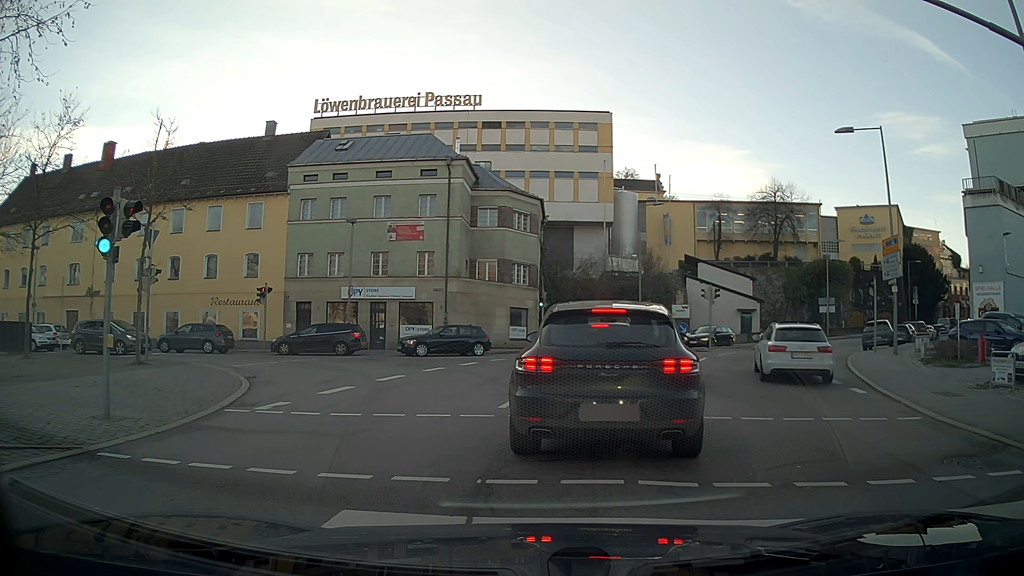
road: residential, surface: asphalt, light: Day
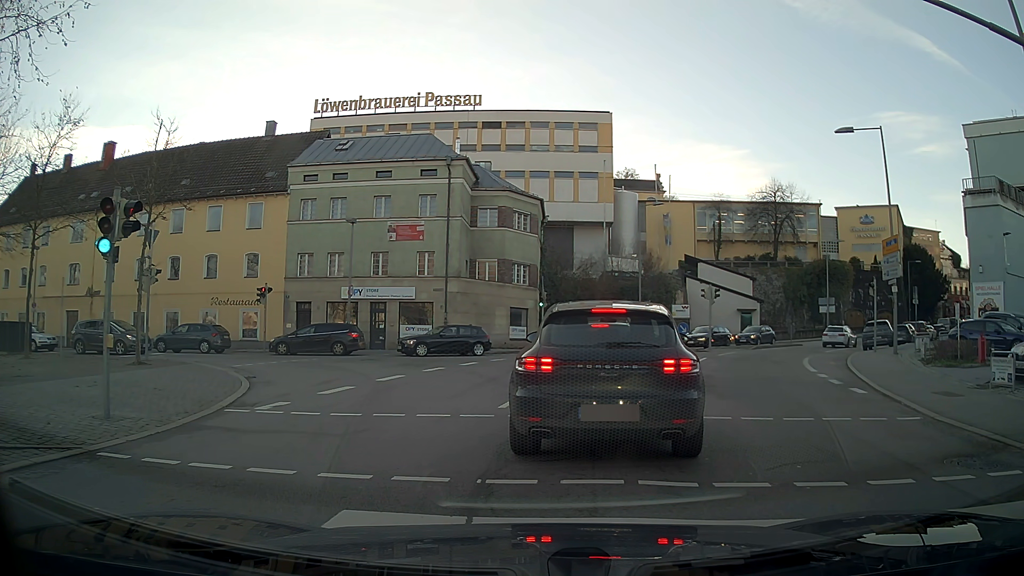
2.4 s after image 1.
(0.0, 0.0) m; 0°
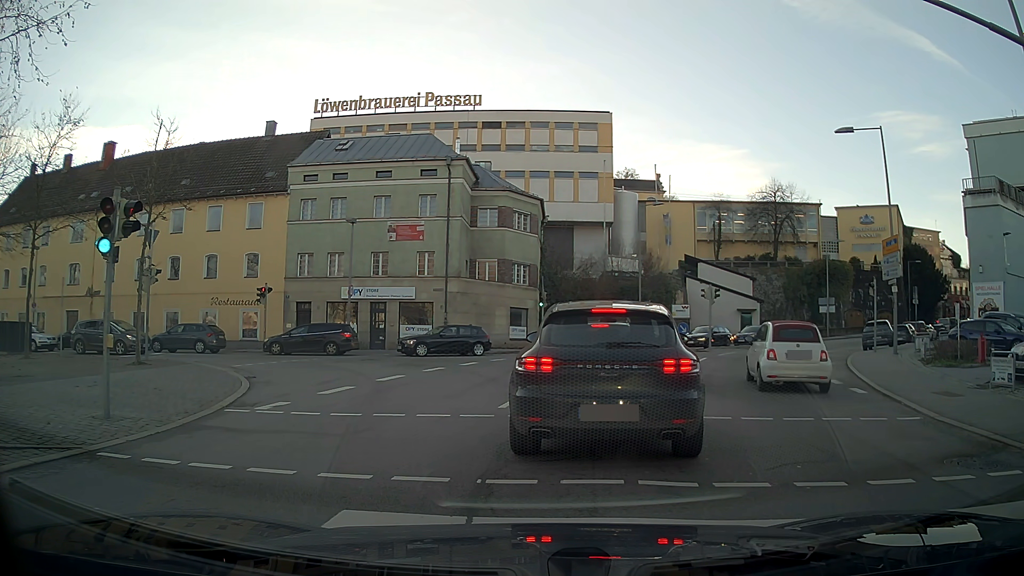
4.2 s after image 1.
(0.0, 0.0) m; 0°
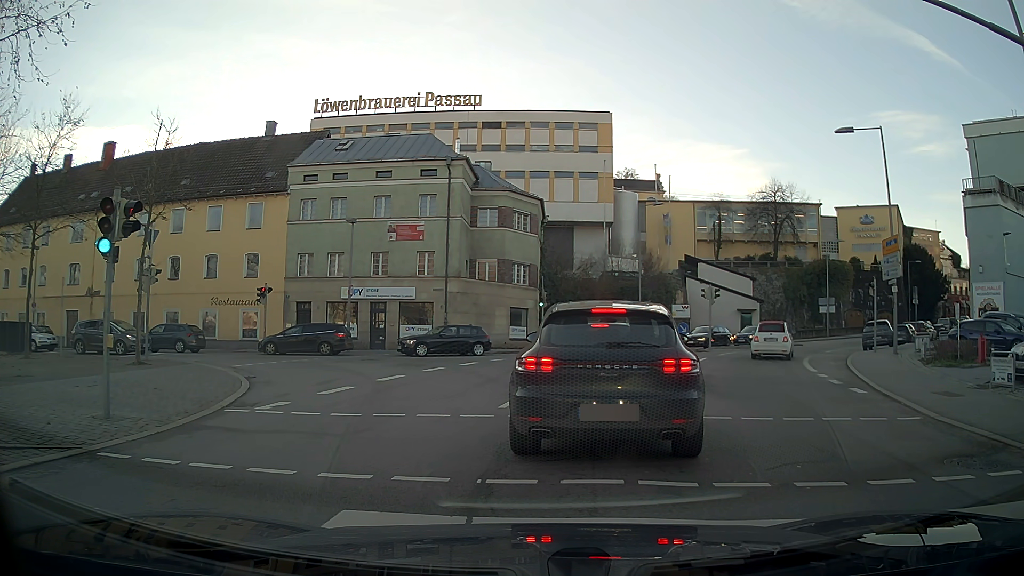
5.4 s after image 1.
(0.0, 0.0) m; 0°
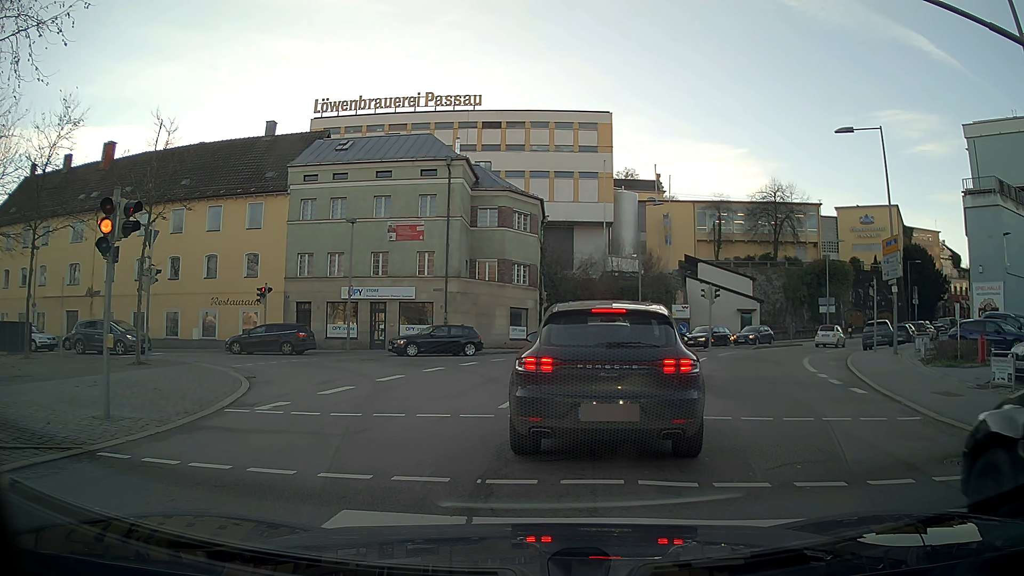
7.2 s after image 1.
(0.0, 0.0) m; 0°
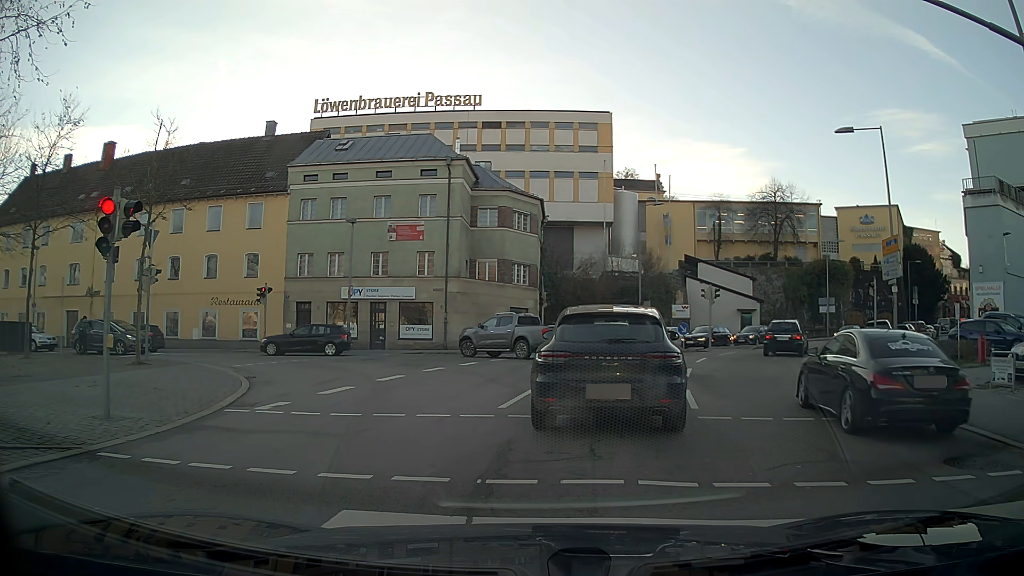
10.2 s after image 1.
(0.0, 0.0) m; 0°
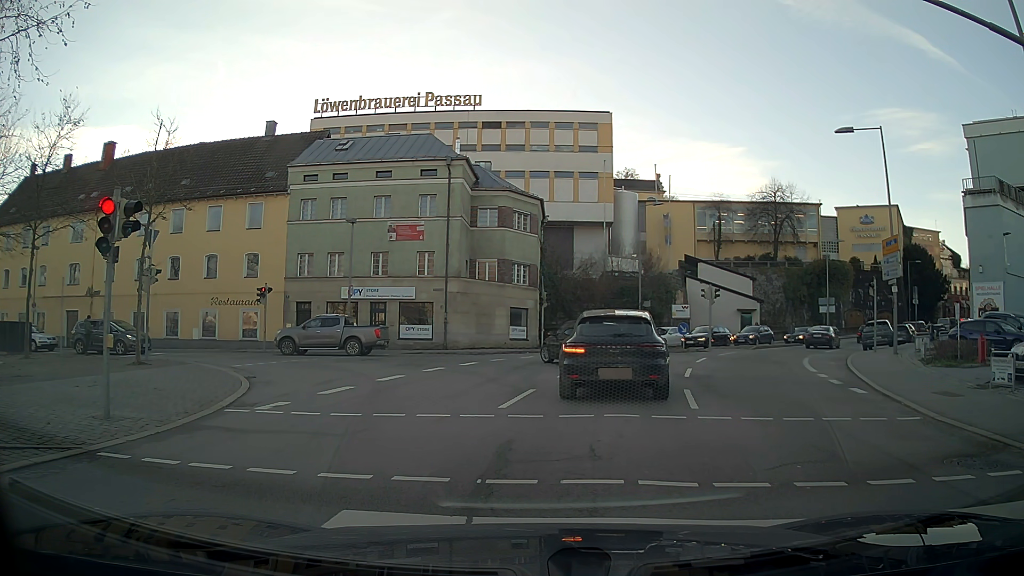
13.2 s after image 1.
(0.0, 0.0) m; 0°
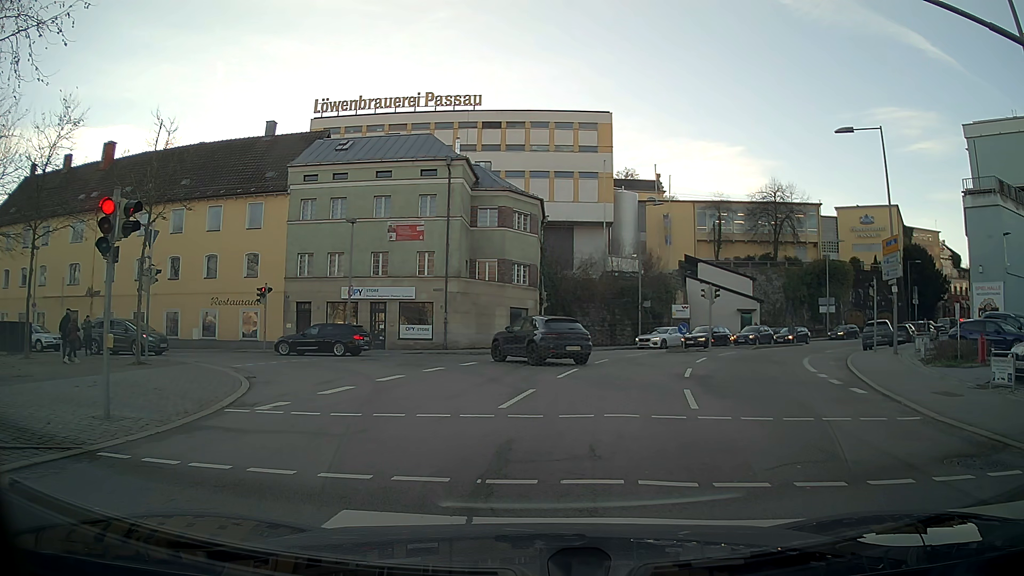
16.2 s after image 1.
(0.0, 0.0) m; 0°
